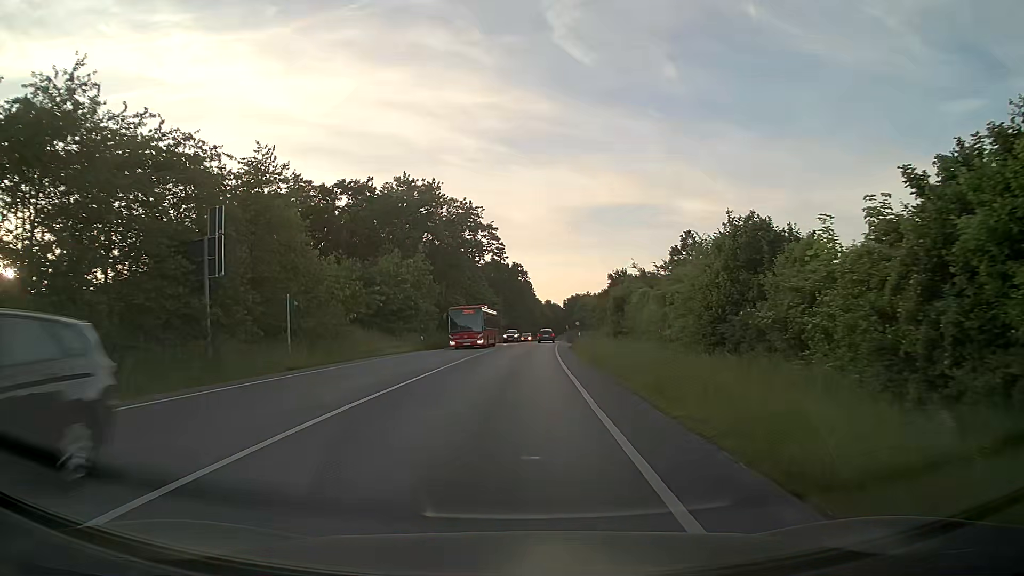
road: primary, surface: asphalt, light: Day
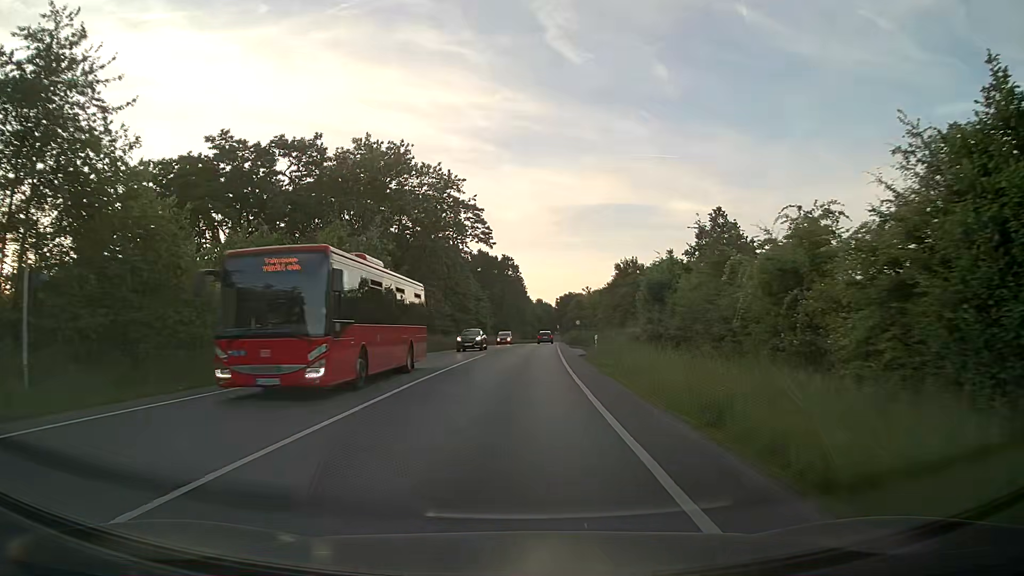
(+0.1, +15.9) m; +1°
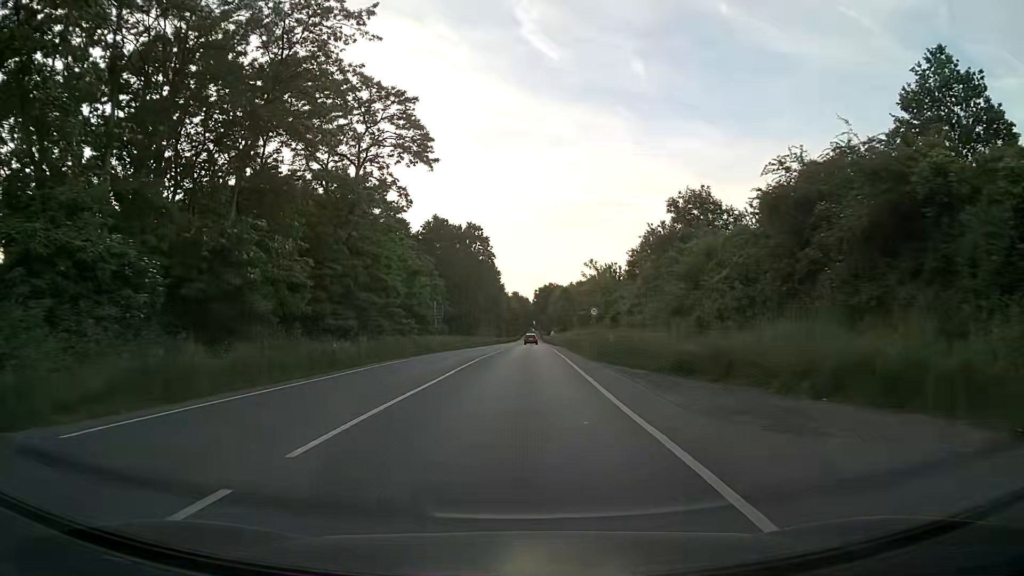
(+0.8, +39.9) m; +2°
(0, +10) (0, +20) (0, +30) (0, +40) (+1, +50) (+1, +60) (+1, +70) (+1, +80) (+2, +90) (+2, +100) m
